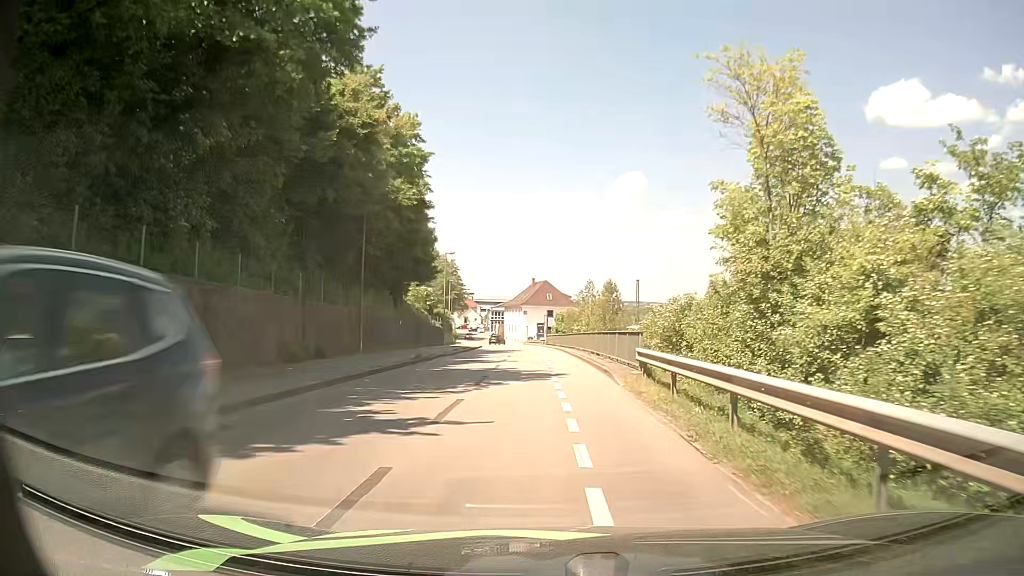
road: residential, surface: asphalt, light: Day
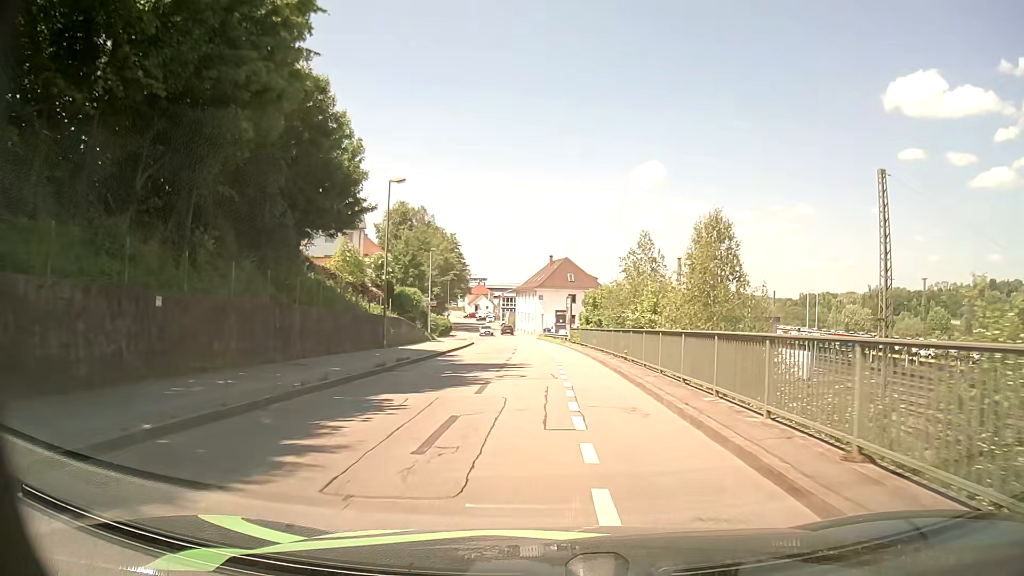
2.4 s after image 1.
(-0.4, +26.3) m; -1°
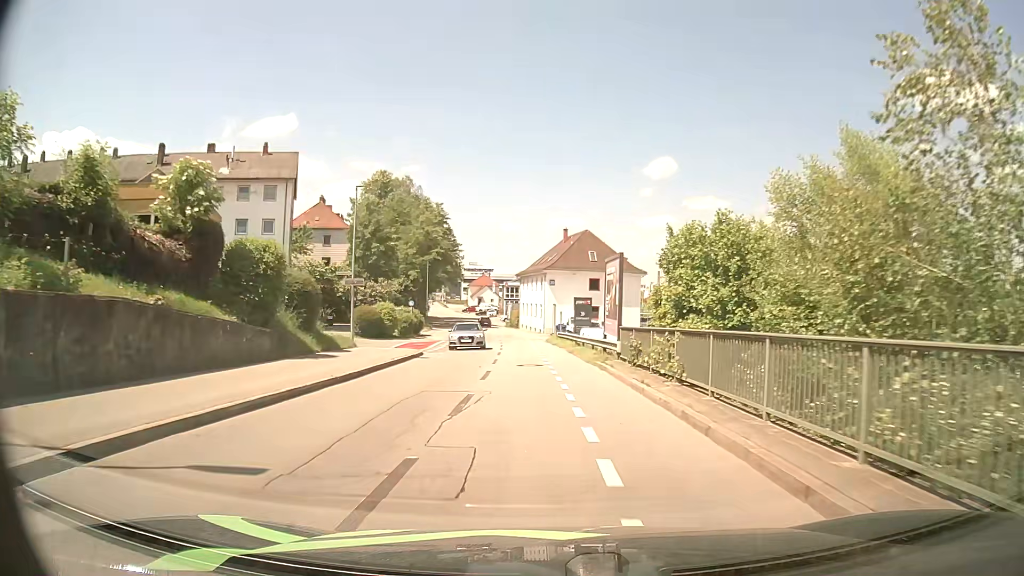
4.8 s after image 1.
(-0.4, +27.3) m; -1°
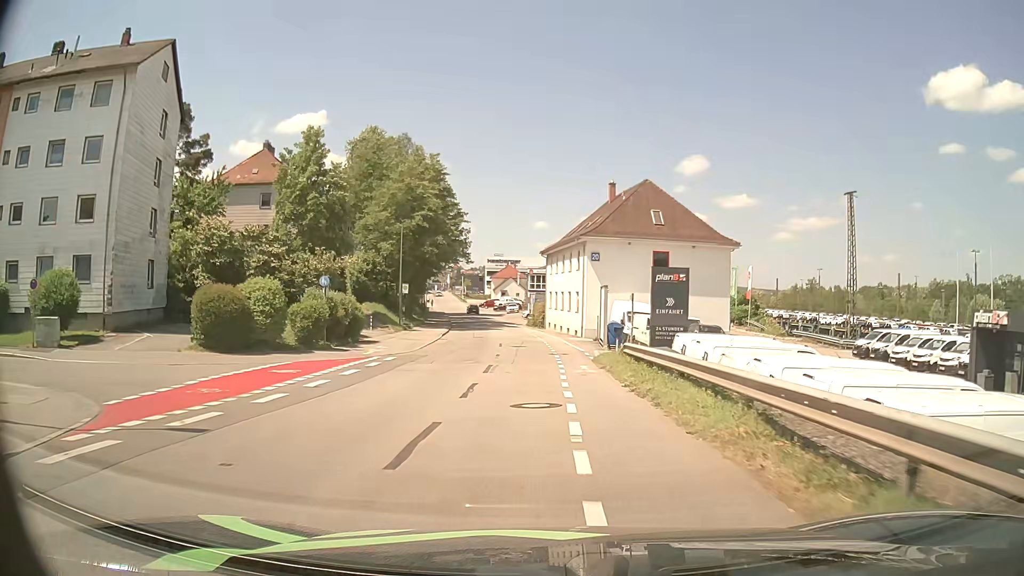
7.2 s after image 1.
(-0.8, +27.9) m; -3°
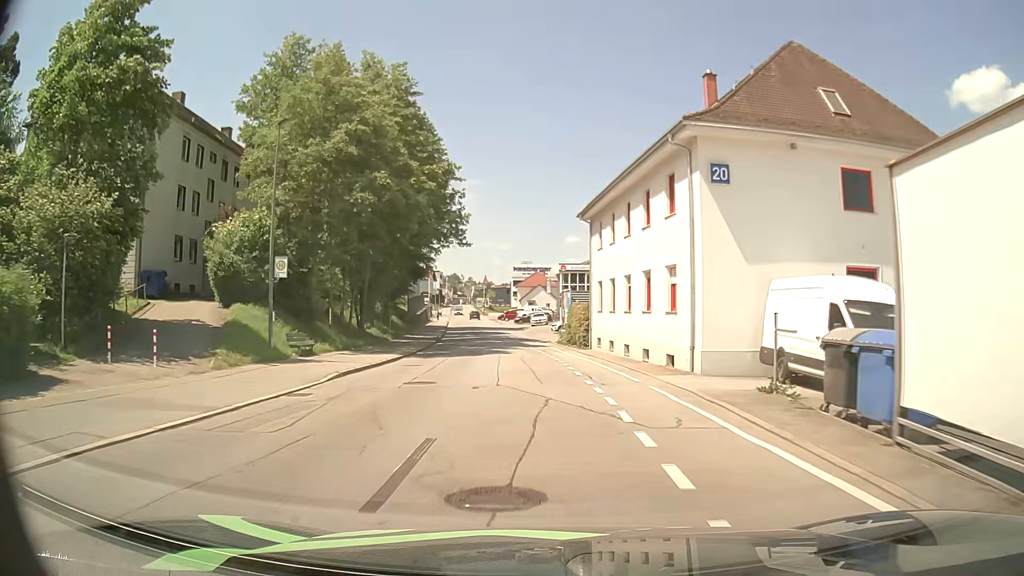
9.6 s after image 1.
(-0.7, +28.8) m; -3°
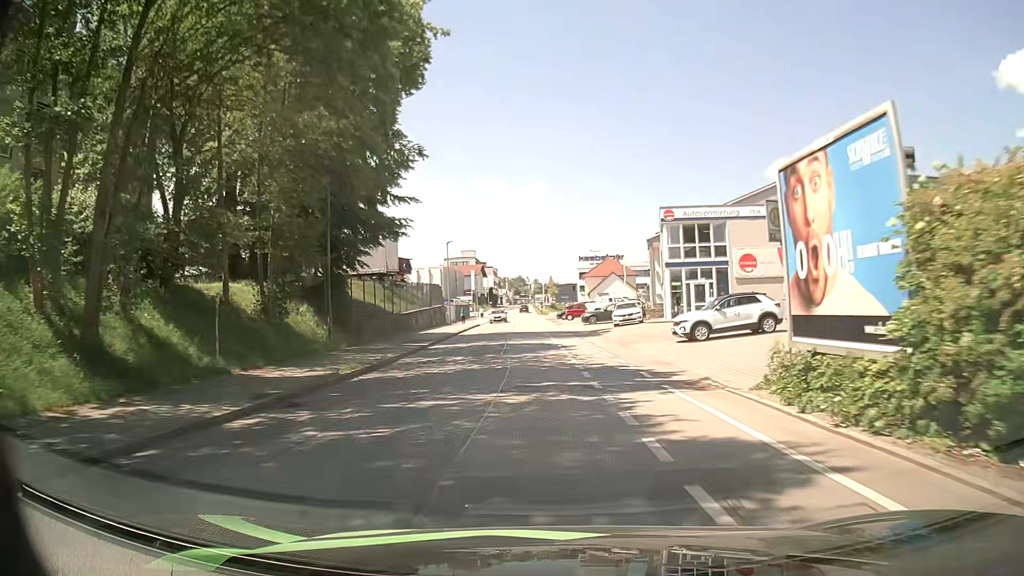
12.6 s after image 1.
(-1.6, +36.4) m; -6°
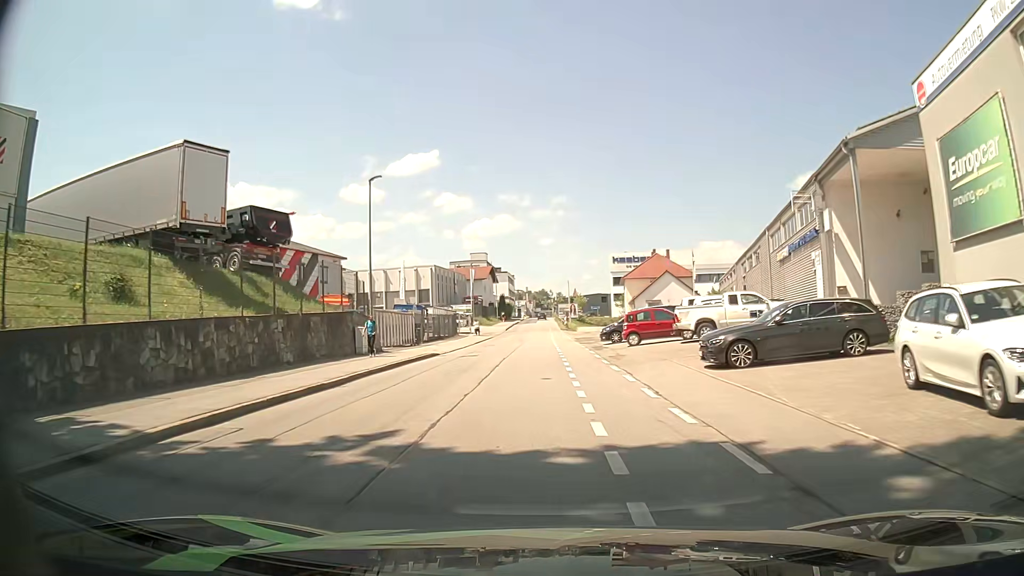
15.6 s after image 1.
(-0.3, +35.5) m; -1°
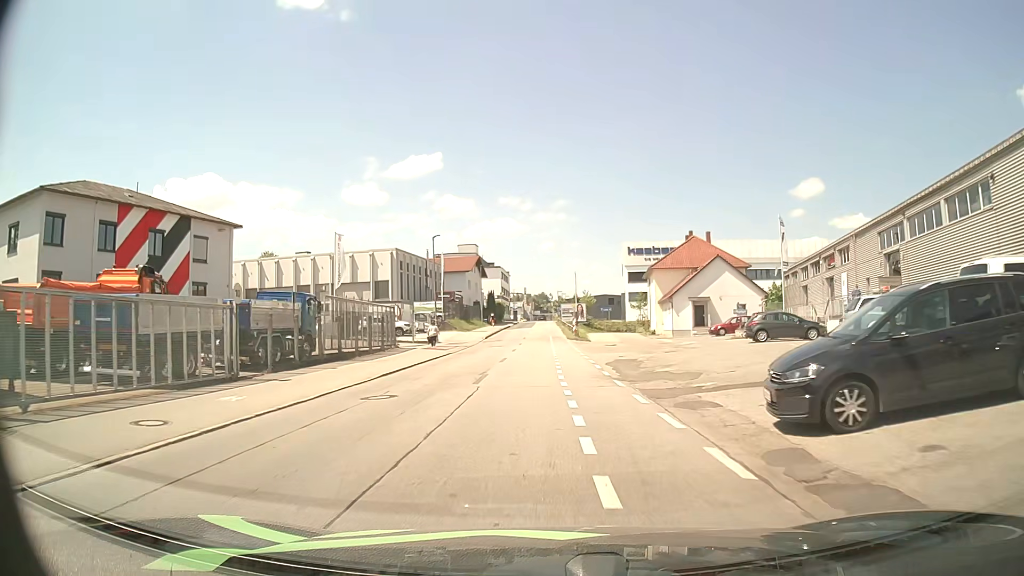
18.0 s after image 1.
(-0.1, +26.7) m; 0°
(0, +10) (0, +20) (0, +30) (0, +40) (0, +50) (0, +60) (0, +70) (0, +80) (0, +90) (0, +100) m
